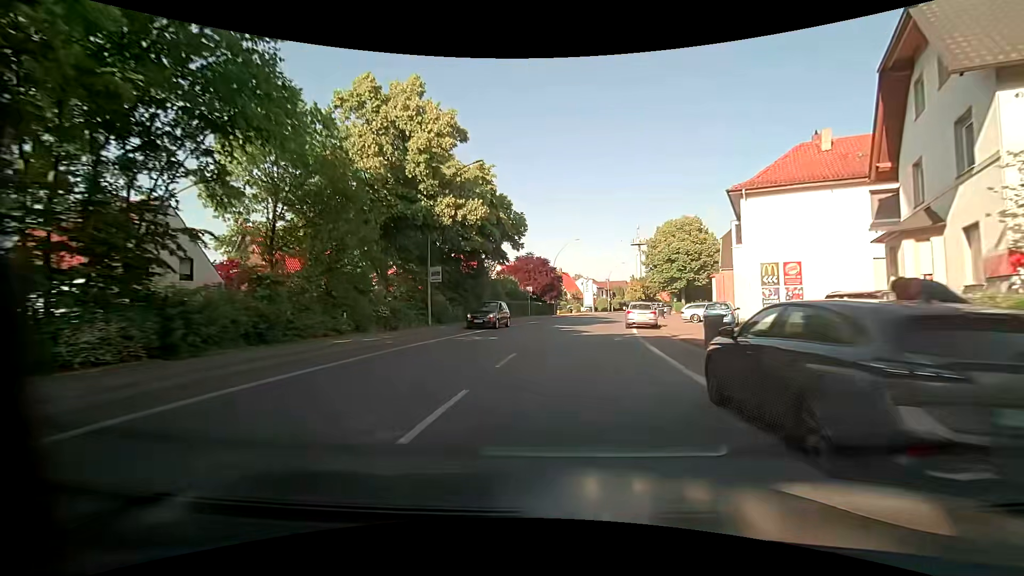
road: primary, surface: asphalt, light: Day
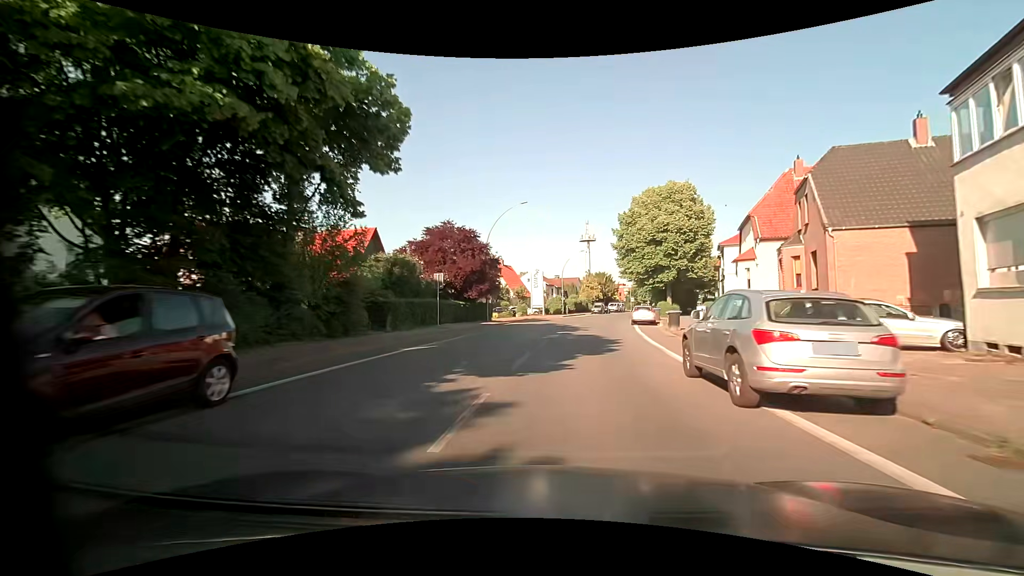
(+1.4, +24.1) m; +6°
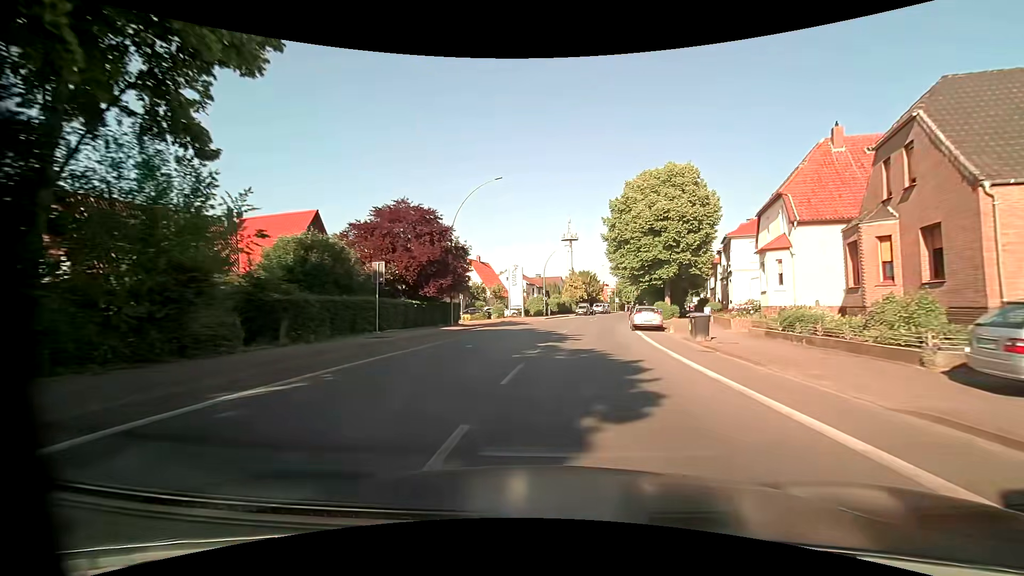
(+0.1, +8.1) m; +2°
(0, +10) (+1, +20) (+2, +30) (+4, +40) (+5, +50) (+7, +59) (+10, +69) (+12, +79) (+14, +89) (+17, +98) m
